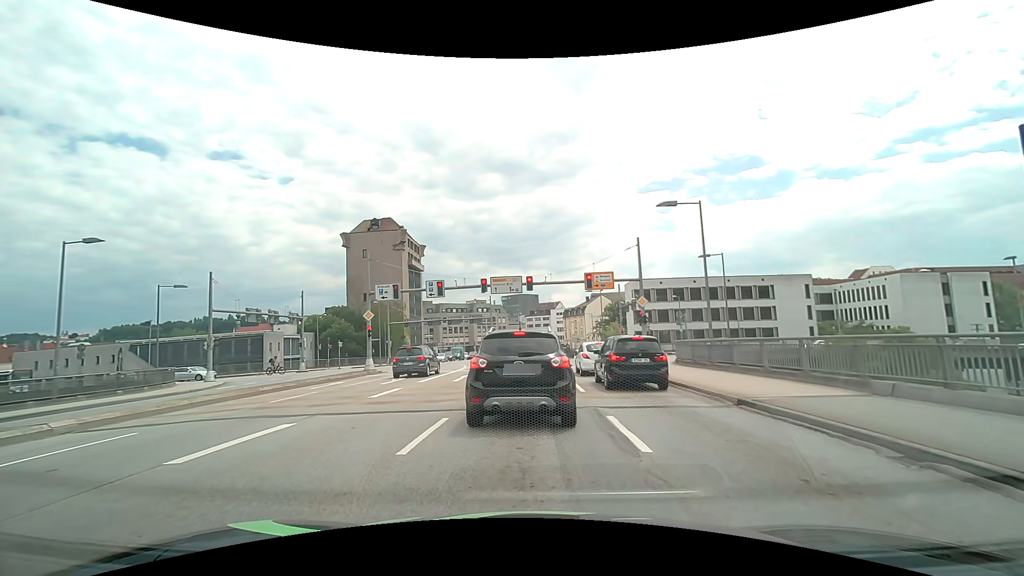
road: primary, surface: asphalt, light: Day
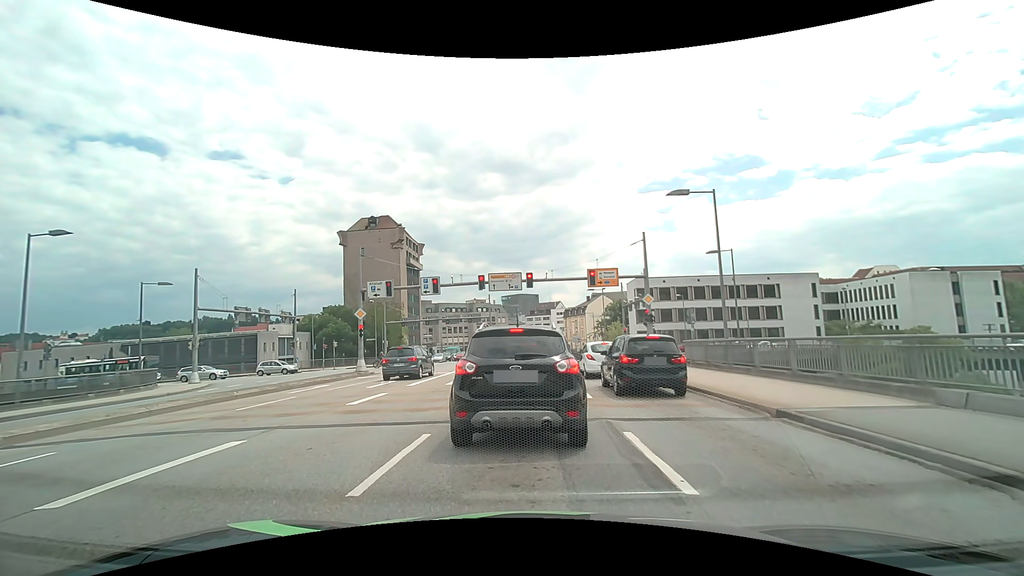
(0.0, +1.7) m; -1°
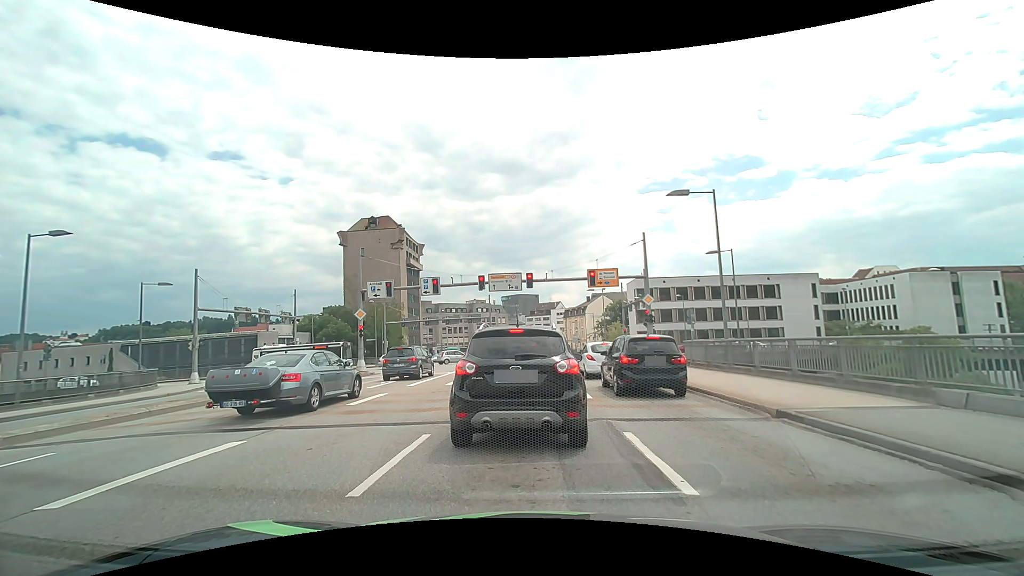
(0.0, +0.1) m; 0°
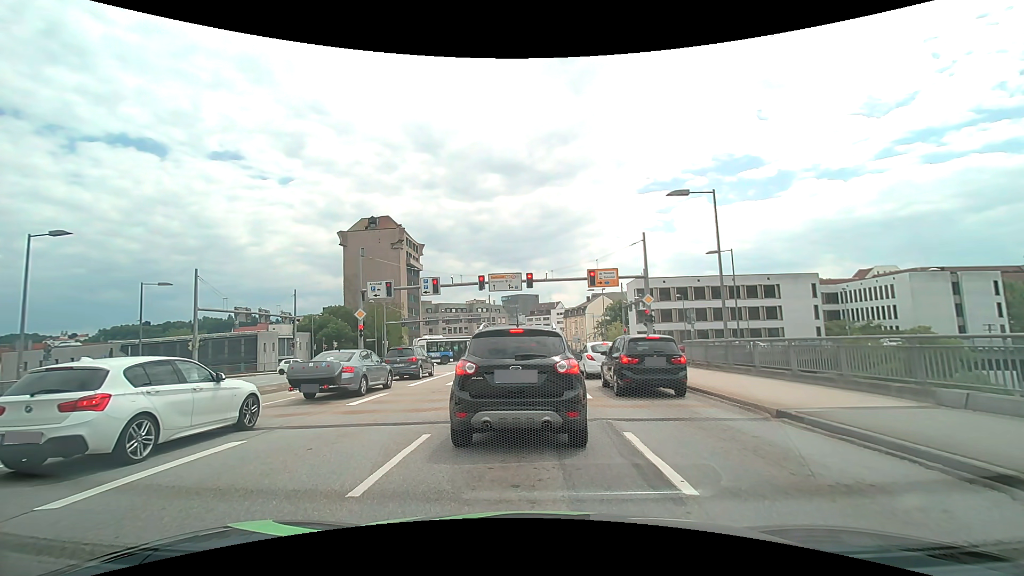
(0.0, 0.0) m; 0°
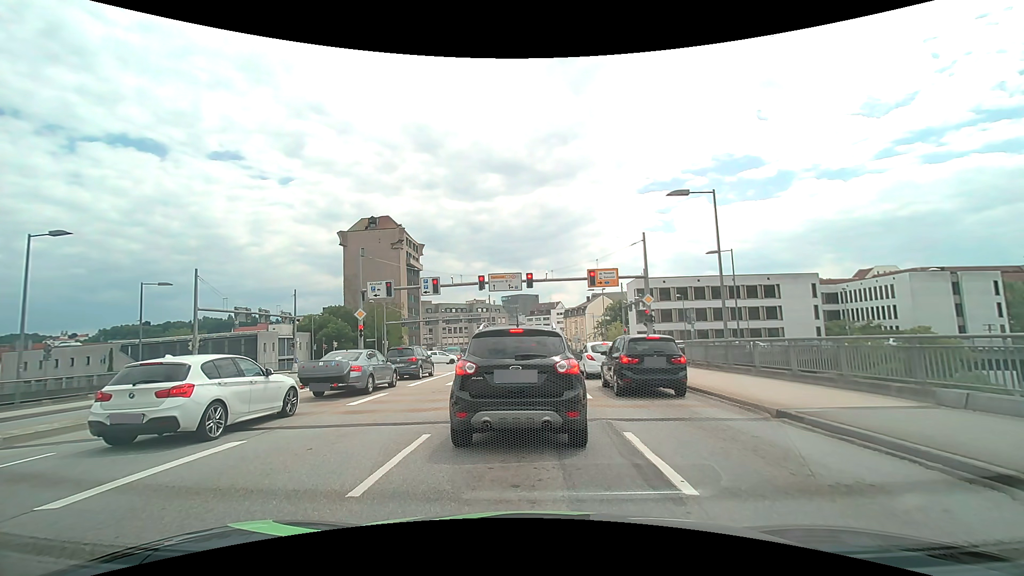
(0.0, 0.0) m; 0°
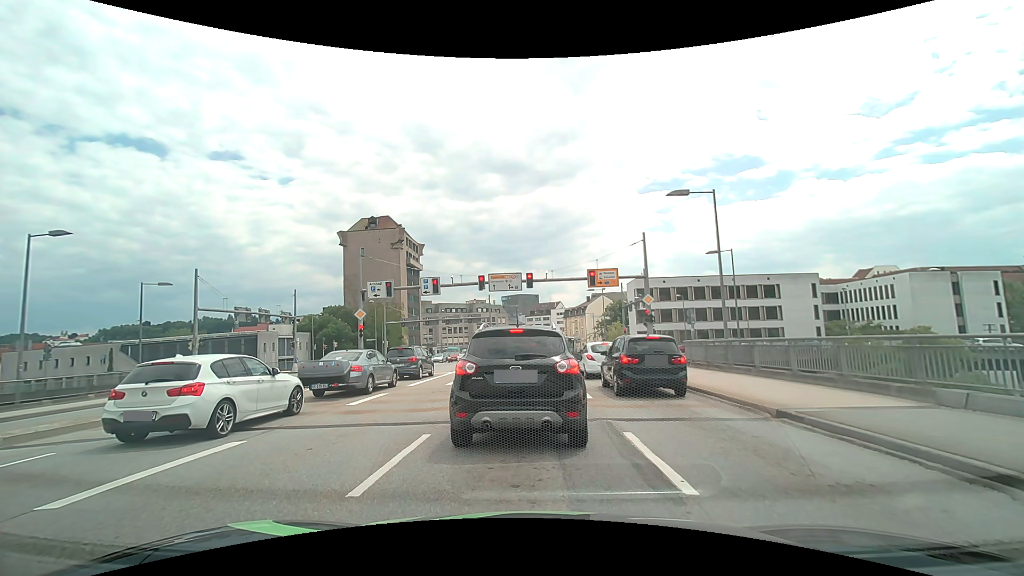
(0.0, 0.0) m; 0°
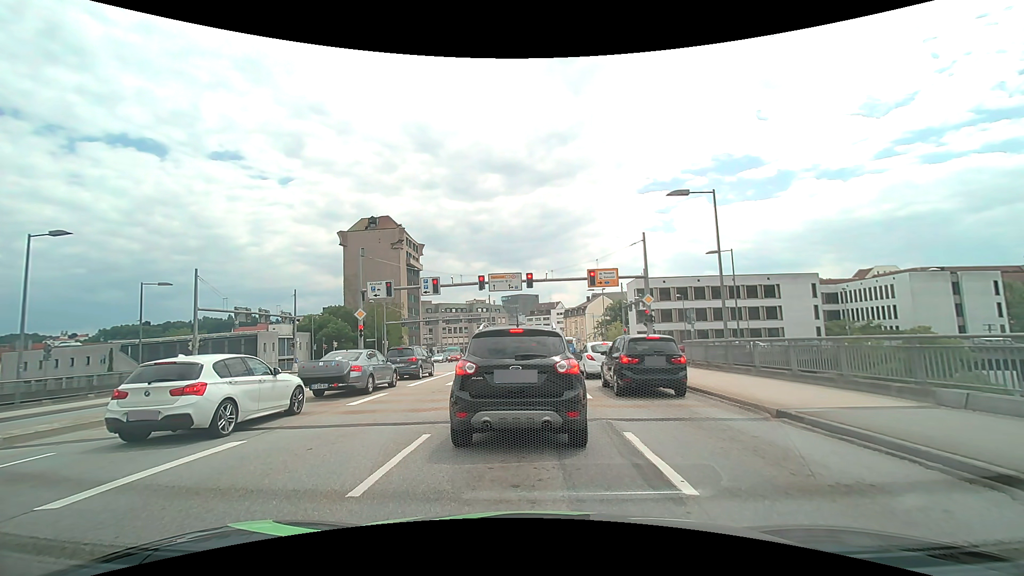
(0.0, 0.0) m; 0°
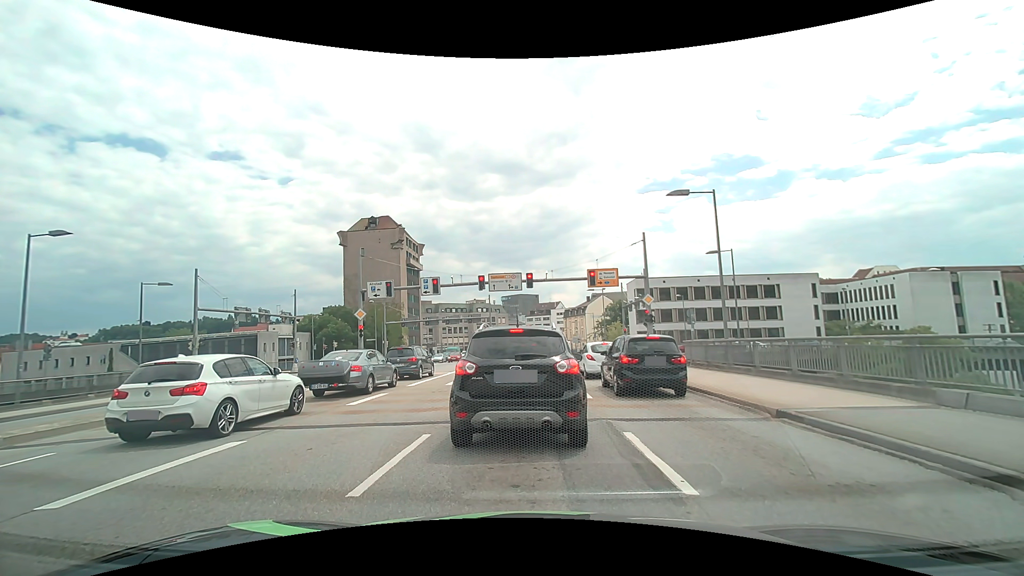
(0.0, 0.0) m; 0°
(0, +10) (0, +20) (0, +30) (0, +40) (+1, +50) (+1, +60) (+1, +70) (+1, +80) (+1, +90) (+1, +100) m
